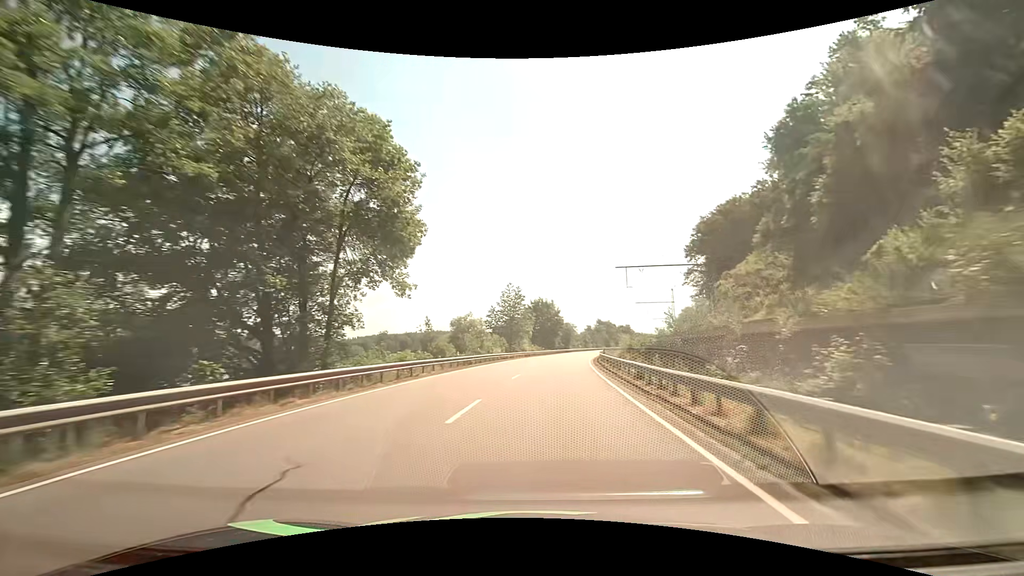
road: primary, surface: asphalt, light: Day
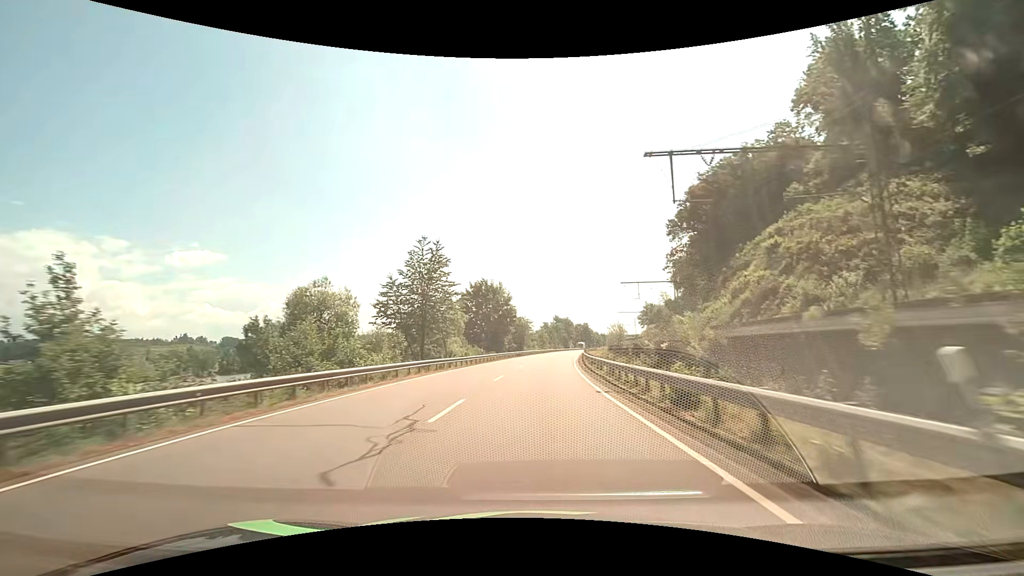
(+2.3, +35.1) m; +6°
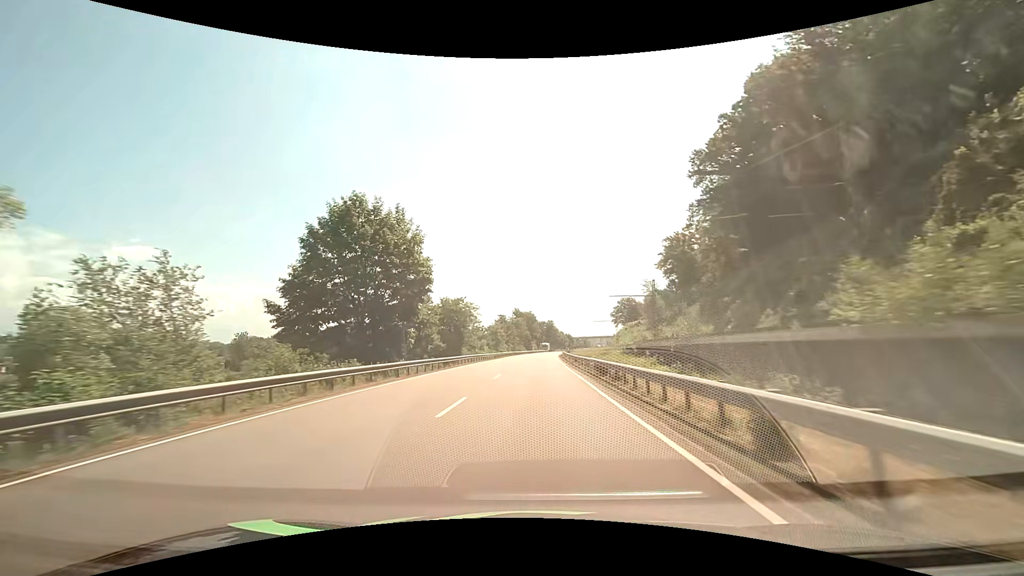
(+1.8, +46.9) m; +5°
